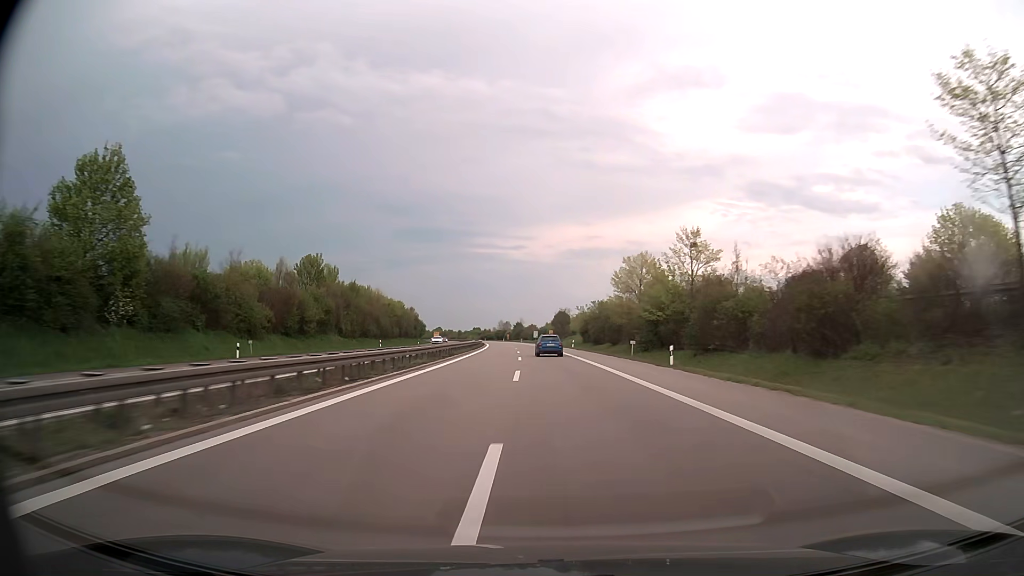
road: trunk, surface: asphalt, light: Day
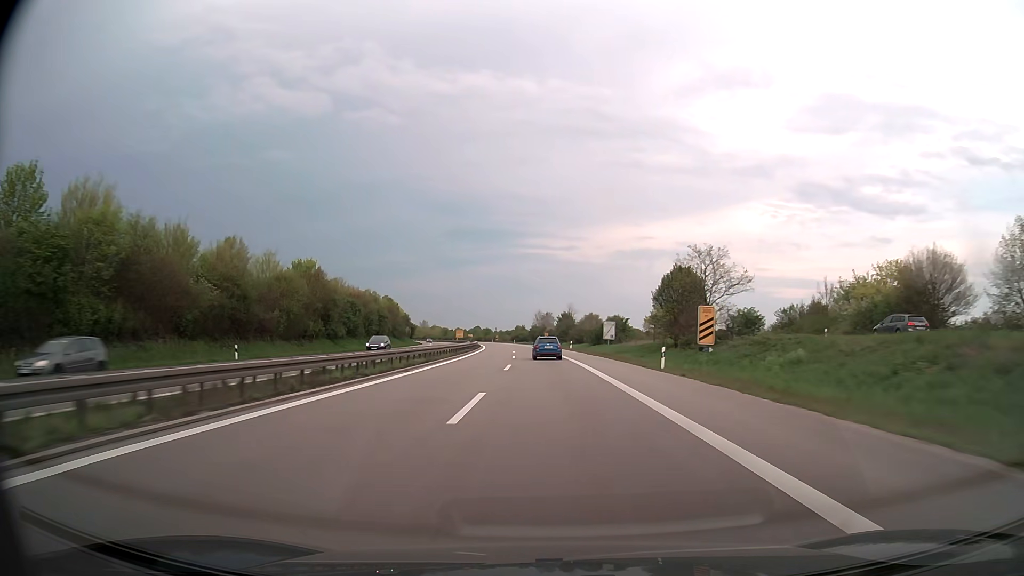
(-3.8, +100.2) m; -4°
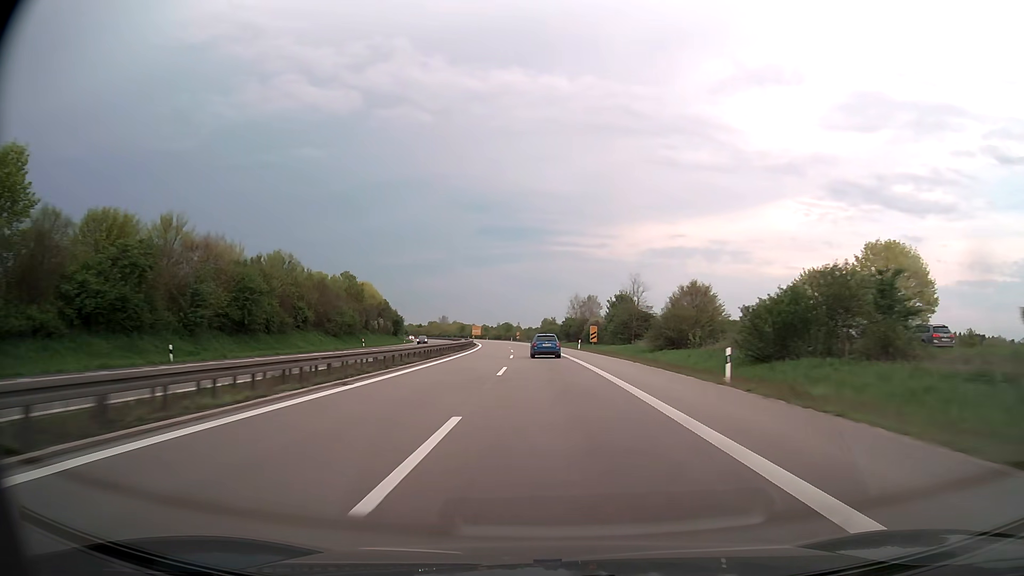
(-1.5, +59.4) m; -3°
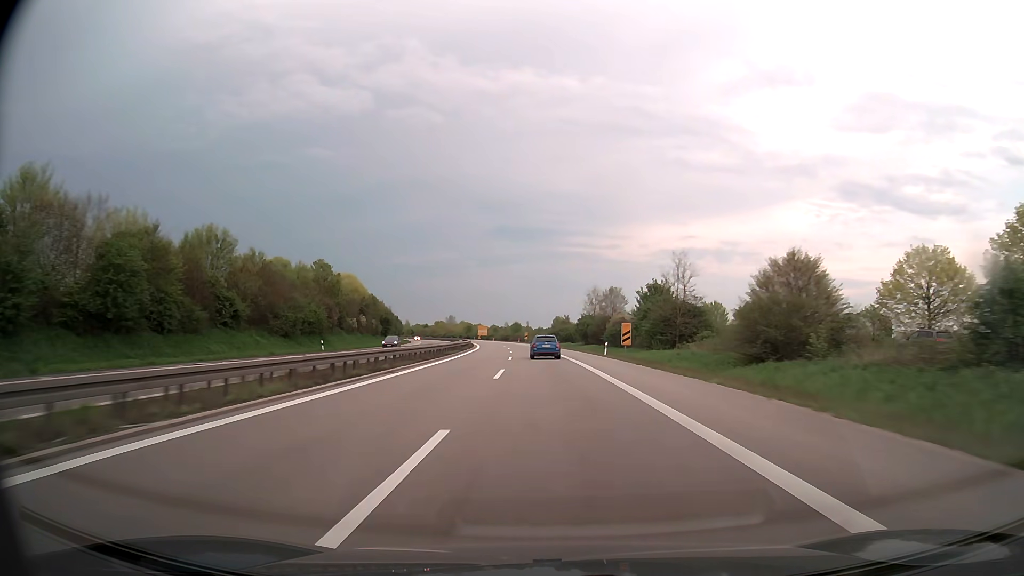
(-0.2, +19.5) m; -1°
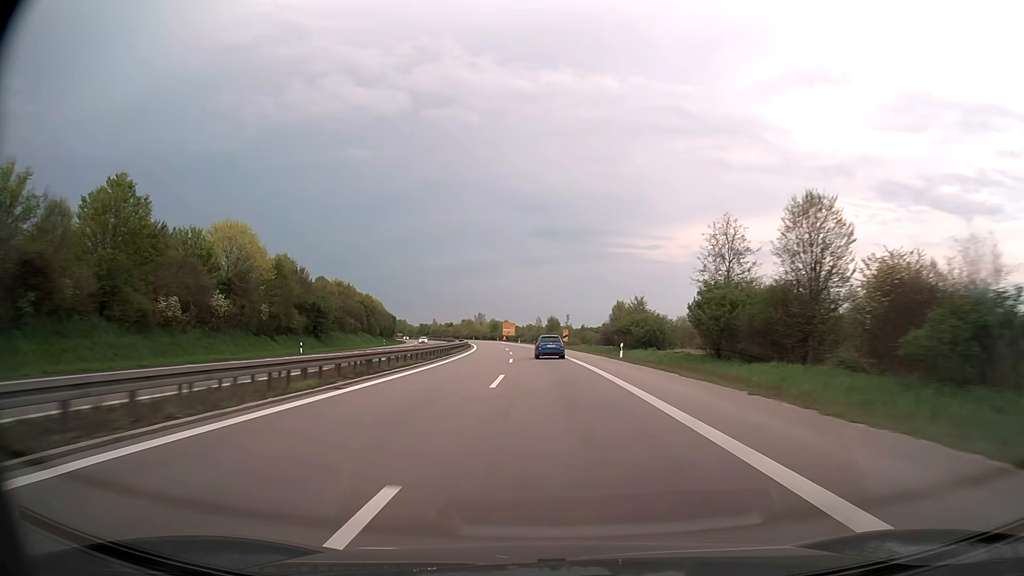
(-1.7, +57.8) m; -3°
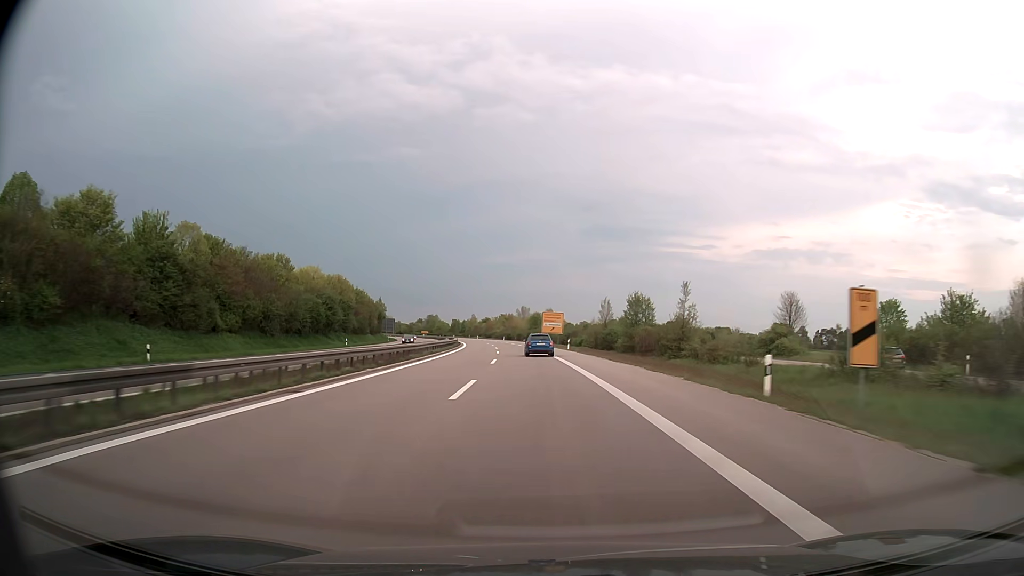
(-2.6, +76.1) m; -4°
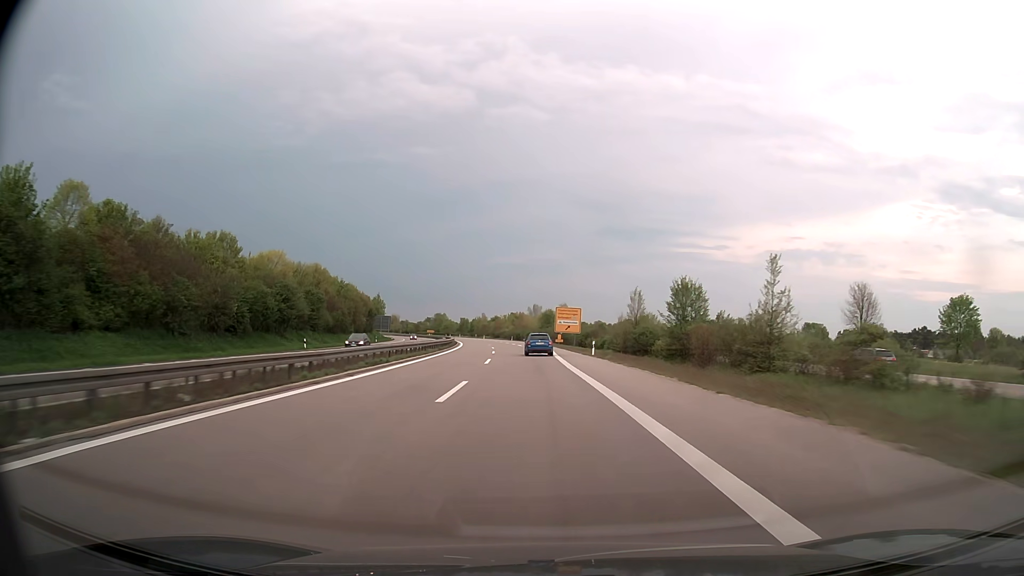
(-0.2, +18.7) m; -1°
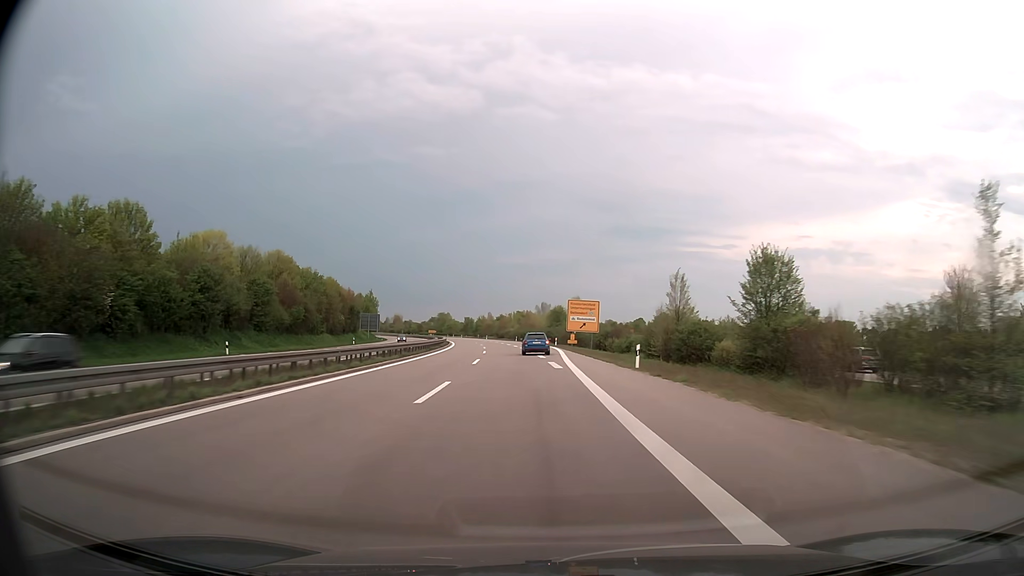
(-0.1, +18.4) m; -1°
(0, +10) (0, +20) (0, +30) (-1, +40) (-1, +50) (-2, +60) (-2, +70) (-3, +80) (-4, +90) (-5, +100) m
